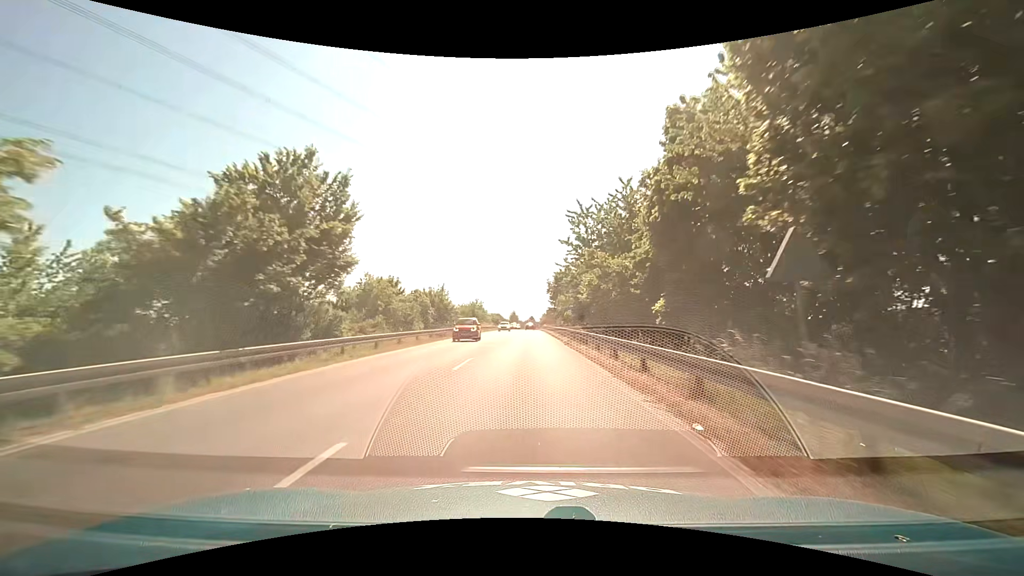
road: primary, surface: asphalt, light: Day
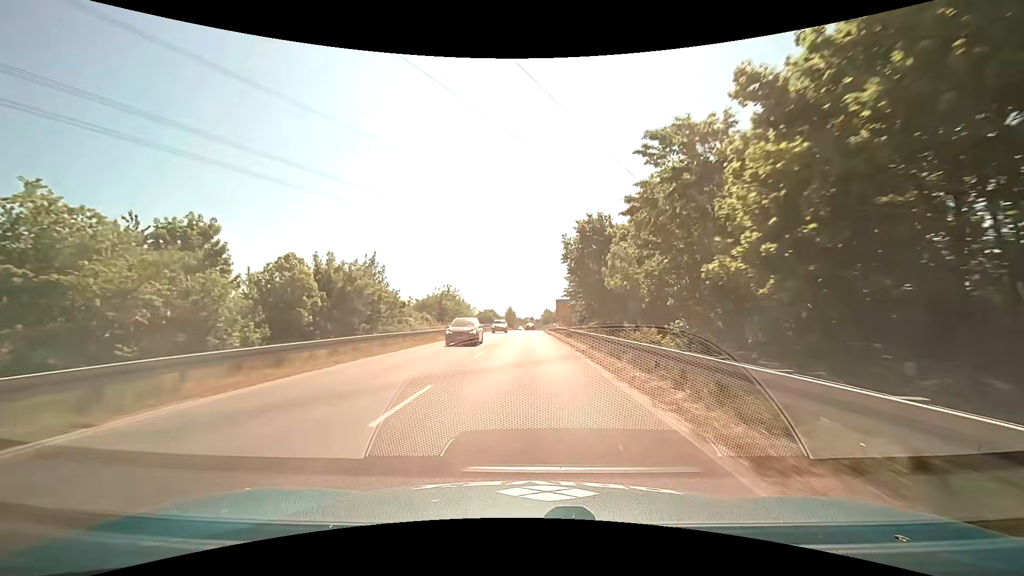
(+0.2, +42.5) m; 0°
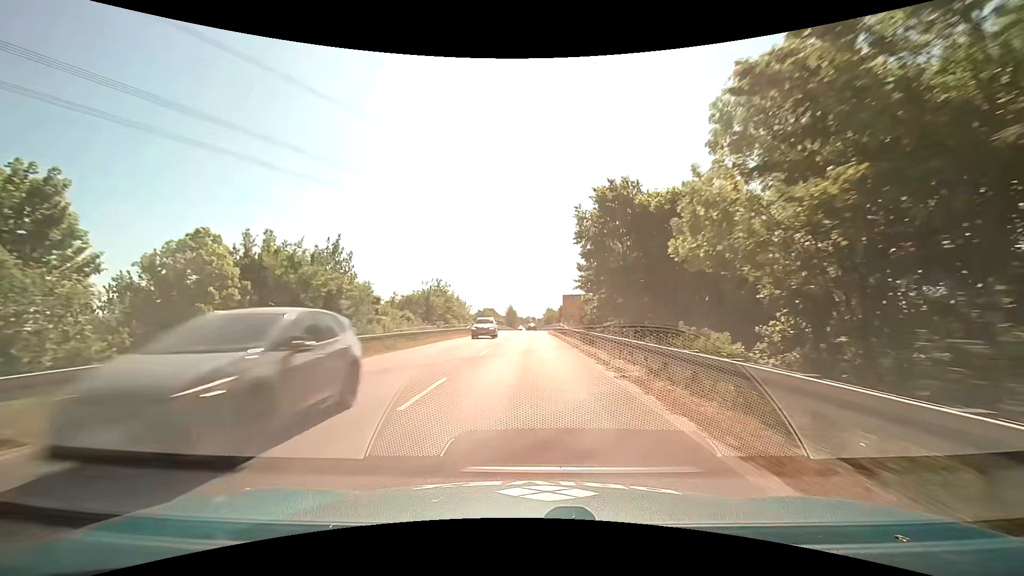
(0.0, +10.5) m; 0°
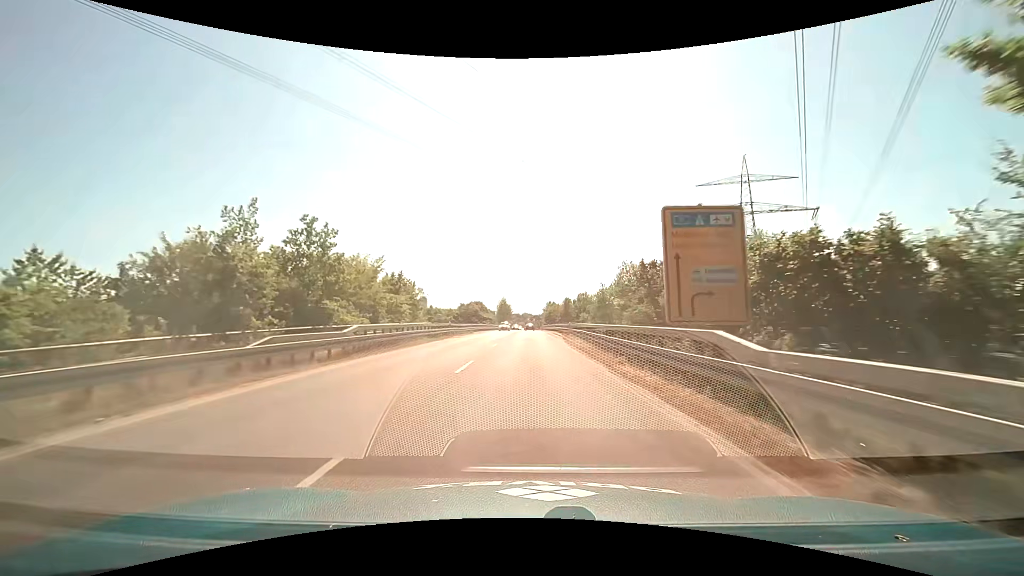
(0.0, +42.2) m; 0°
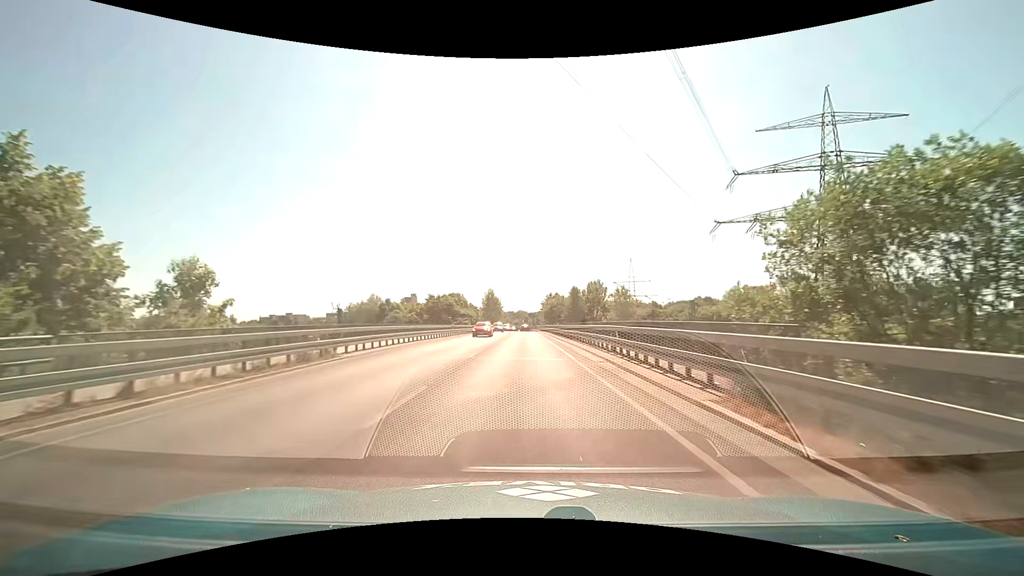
(+0.2, +42.2) m; +1°
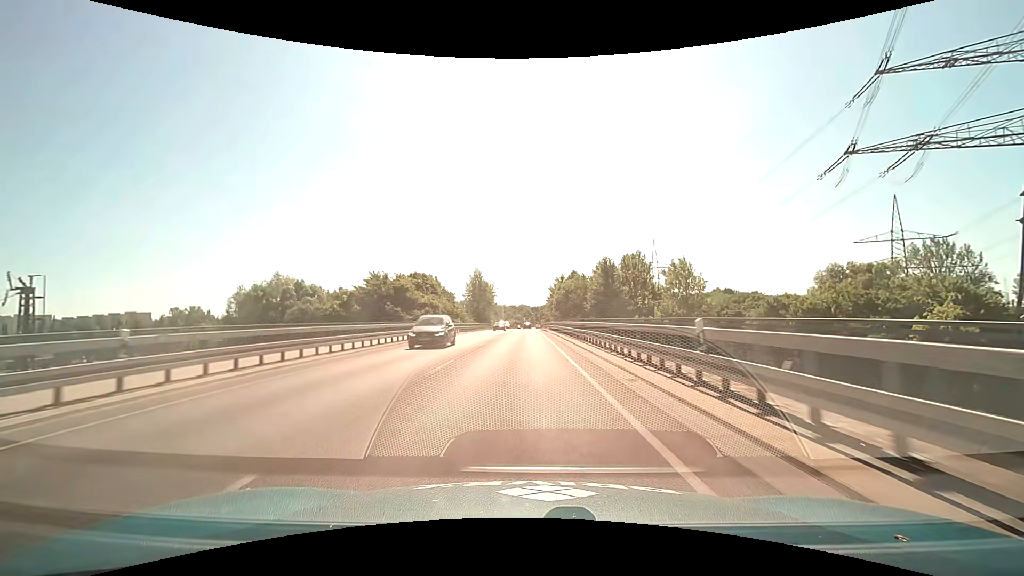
(0.0, +42.3) m; 0°
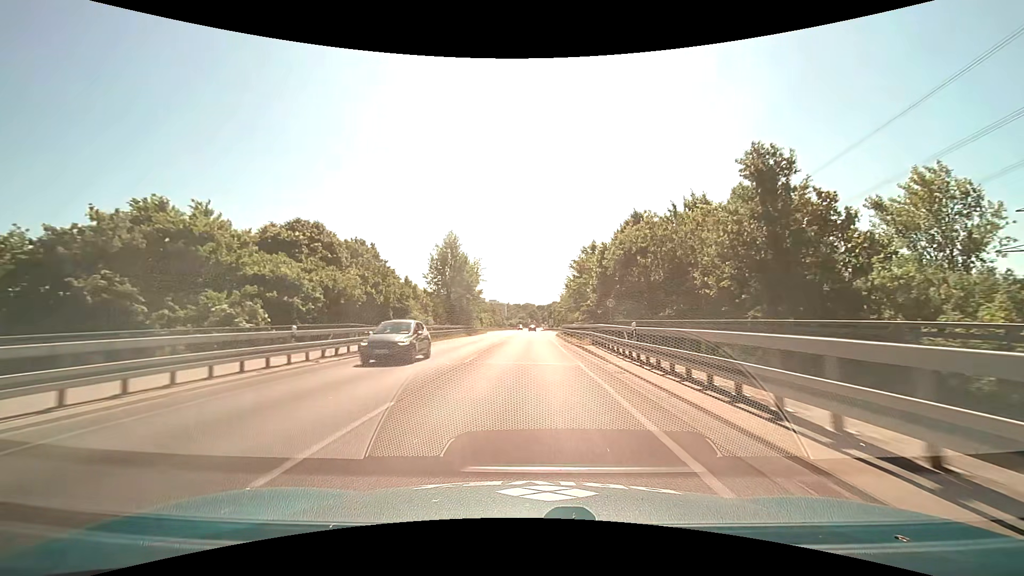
(-0.3, +42.9) m; -1°
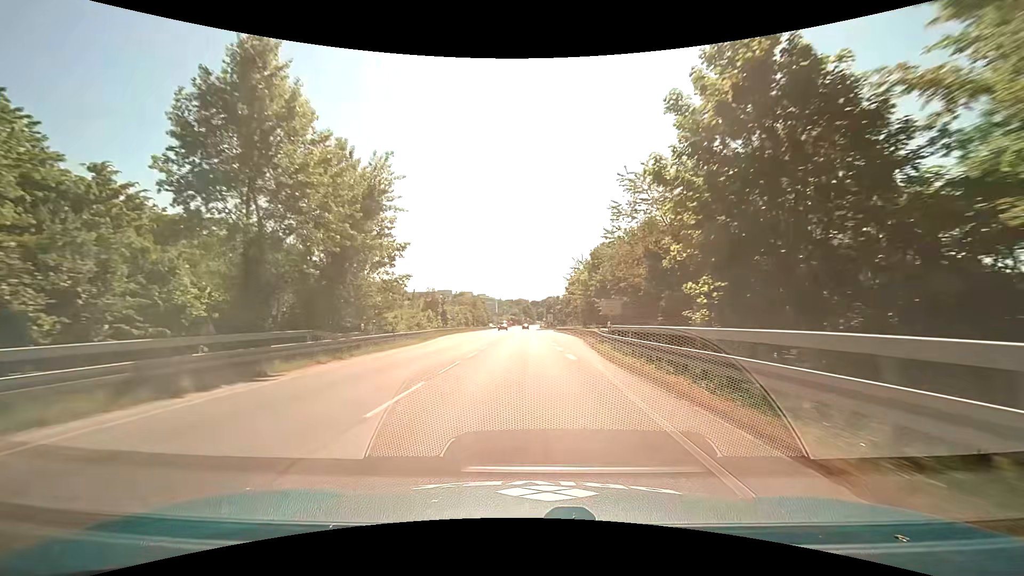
(+0.1, +43.8) m; +1°
(0, +10) (0, +20) (0, +30) (0, +40) (0, +50) (0, +60) (0, +70) (-1, +80) (-1, +90) (-1, +100) m
